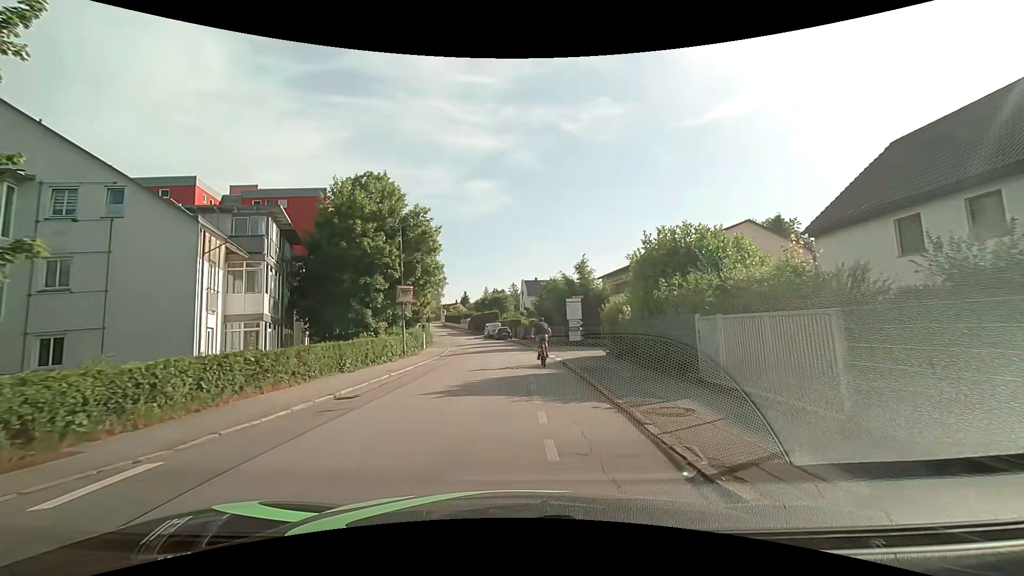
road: residential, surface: asphalt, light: Day
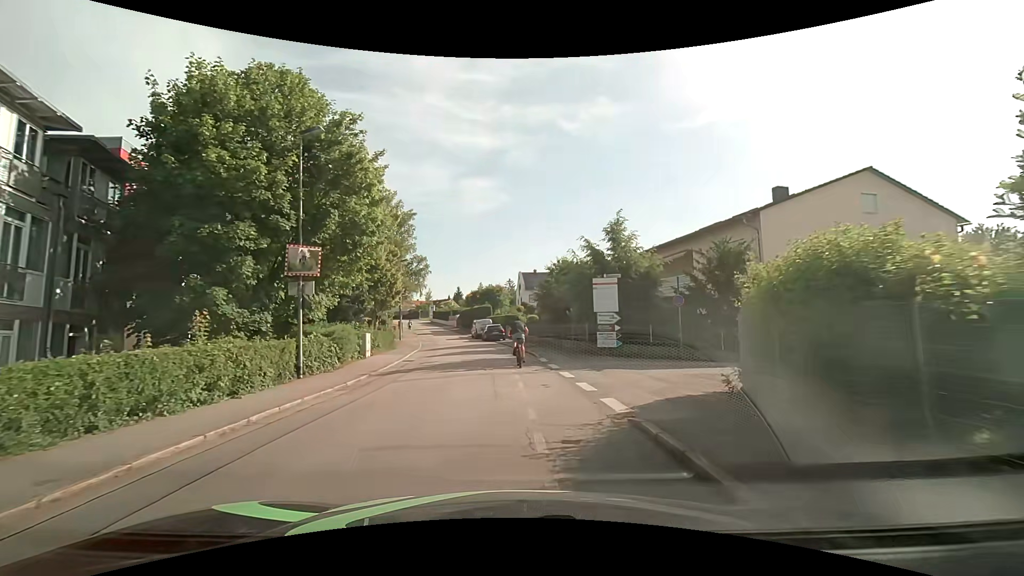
(+0.1, +13.5) m; +1°
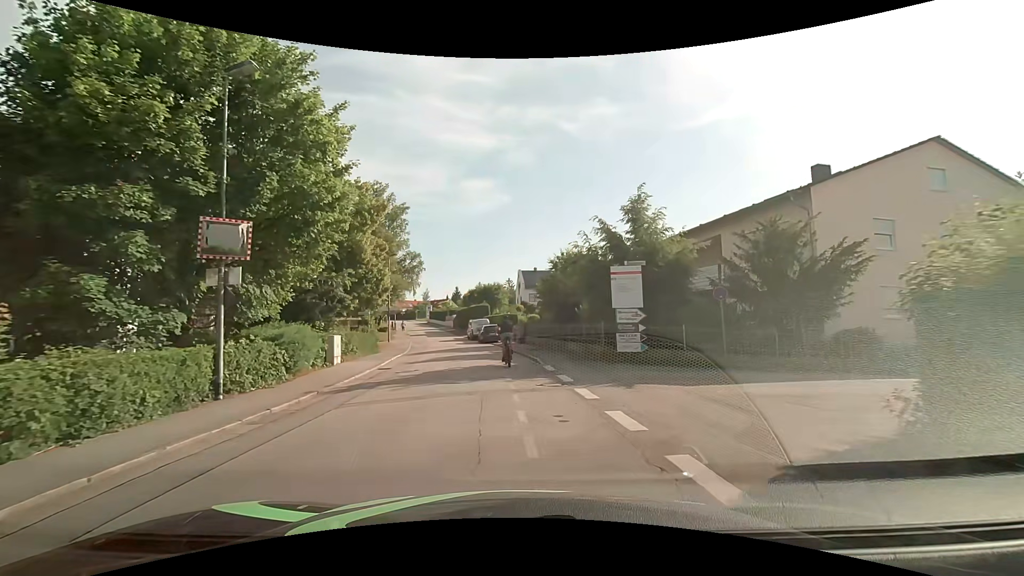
(0.0, +4.2) m; +1°
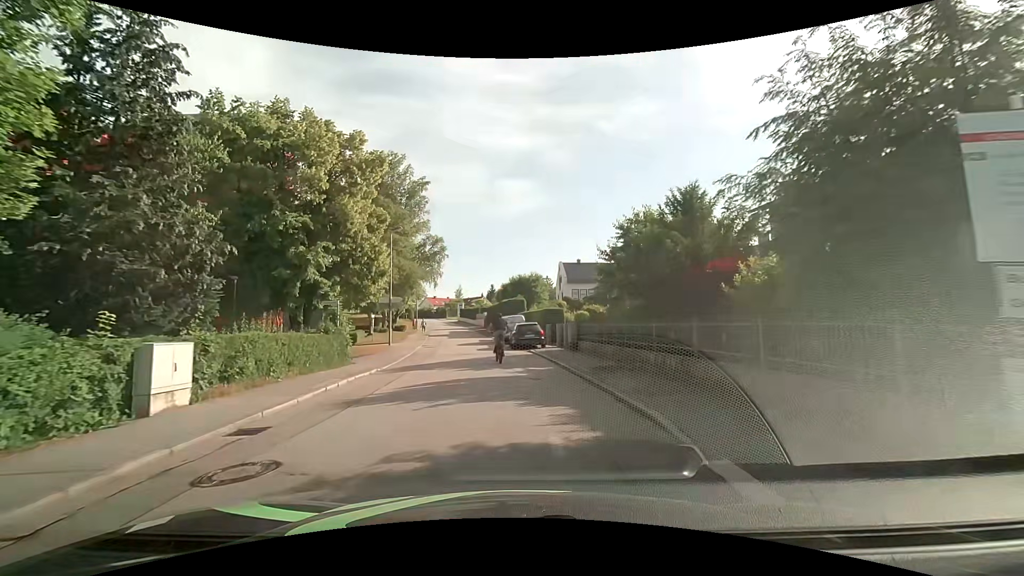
(-0.6, +12.1) m; -5°
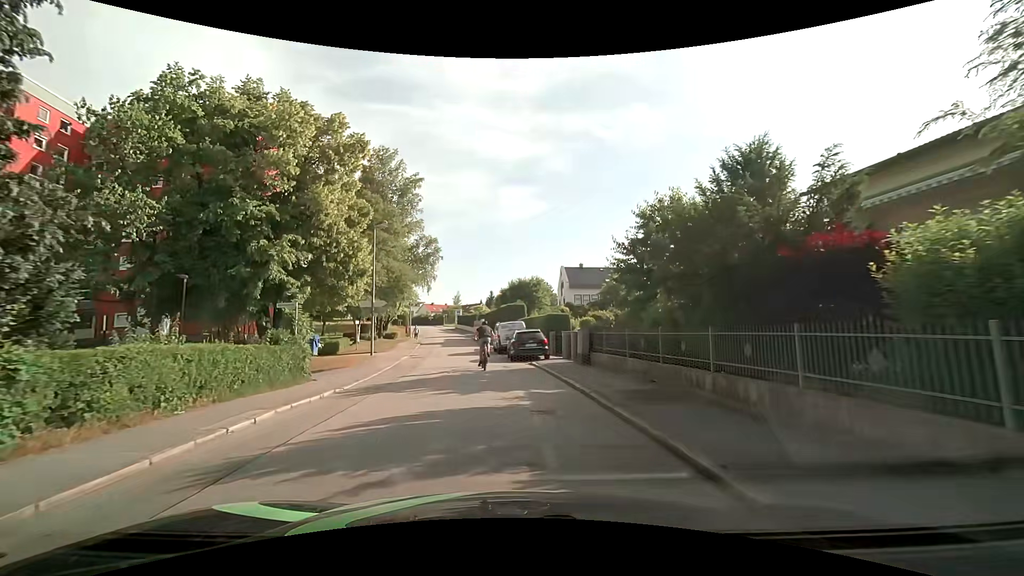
(0.0, +4.0) m; -1°
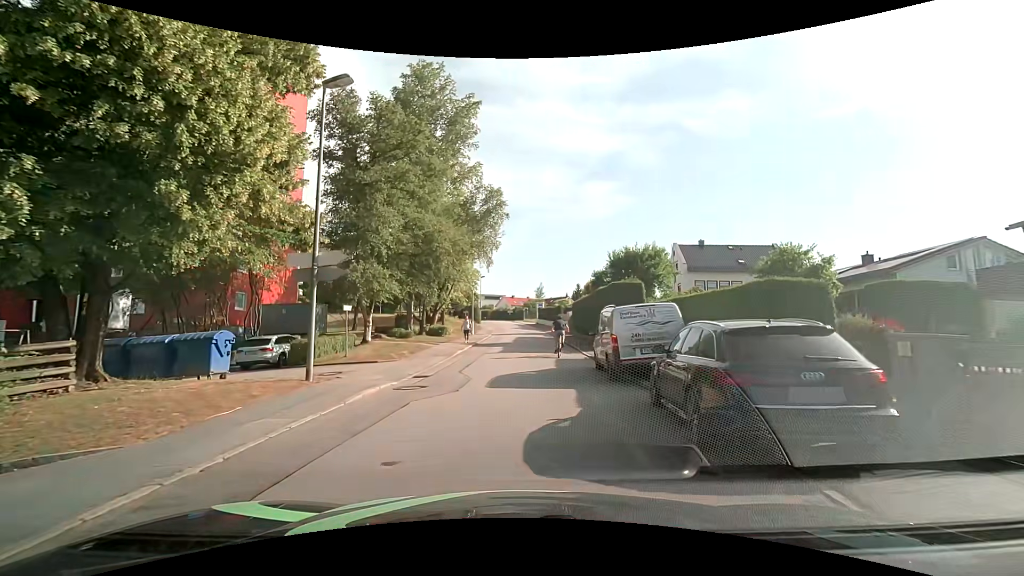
(-0.9, +17.8) m; -9°
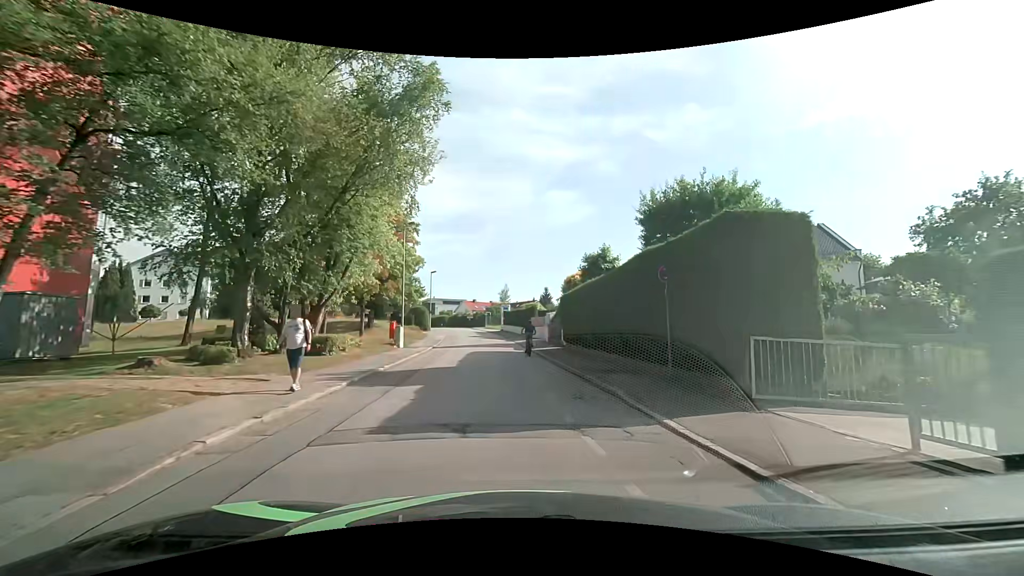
(+0.3, +17.8) m; +4°
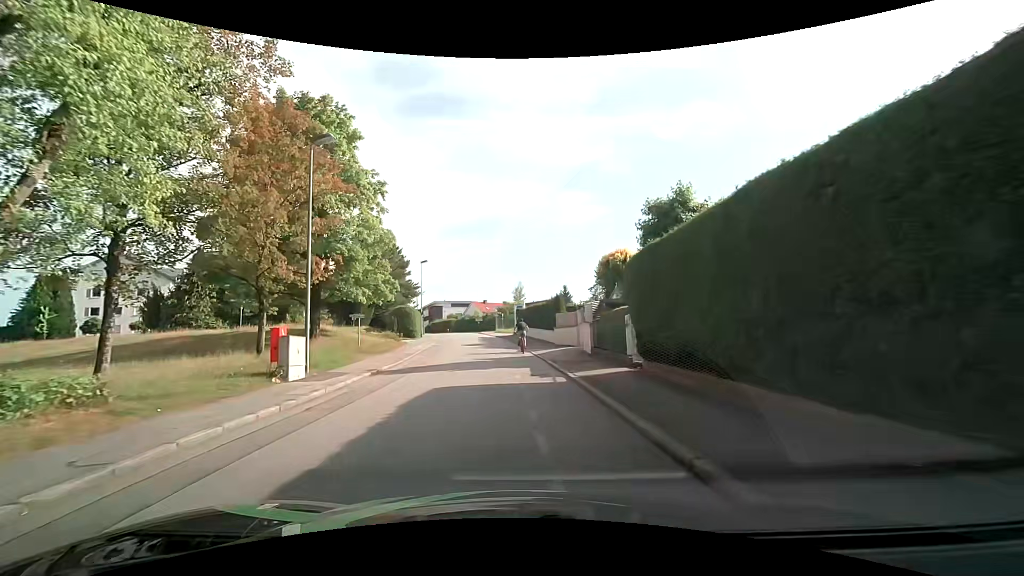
(-0.1, +16.1) m; -2°
(0, +10) (-1, +20) (-1, +30) (-2, +40) (-3, +50) (-4, +60) (-6, +70) (-7, +80) (-1, +88) (+7, +93) m
